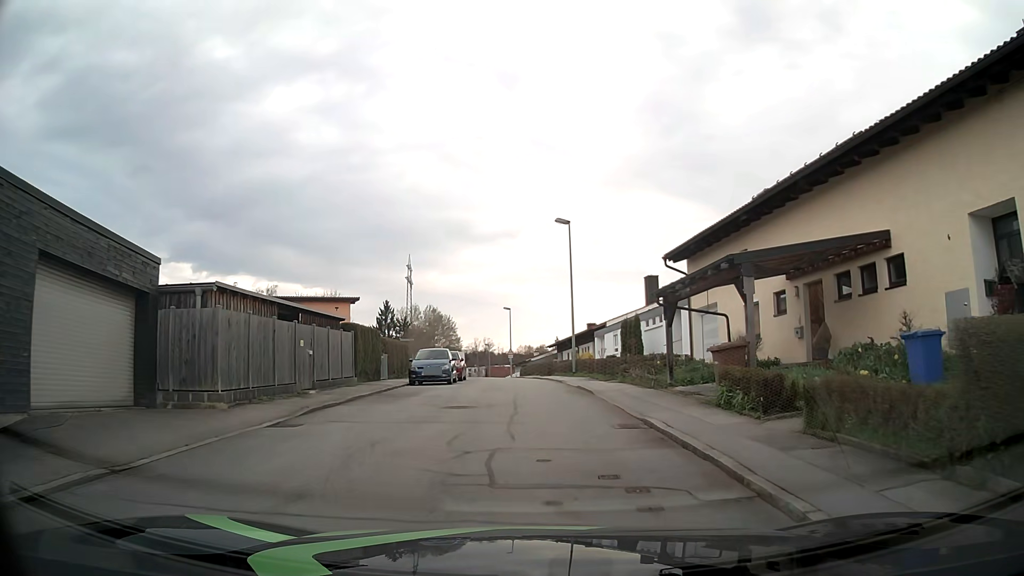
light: Day
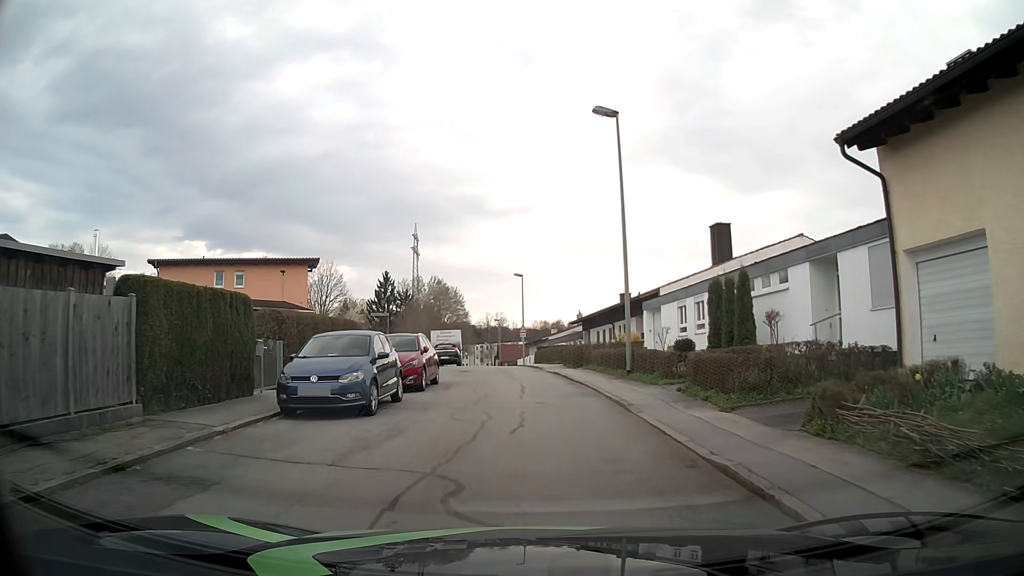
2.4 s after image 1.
(-0.2, +15.0) m; -2°
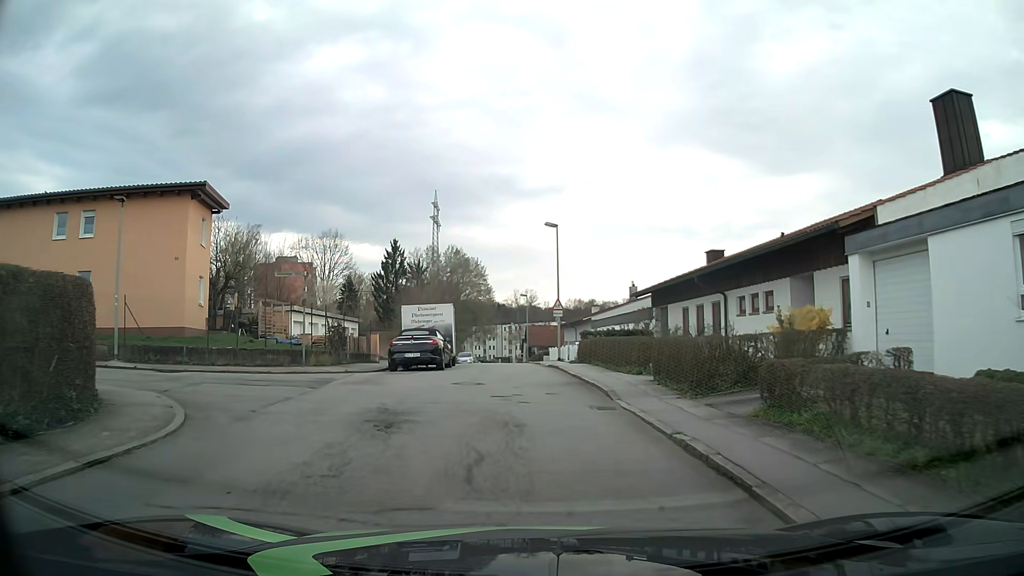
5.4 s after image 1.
(-0.2, +19.4) m; -2°
(0, +10) (-1, +20) (-1, +30) (-2, +40) (-2, +50) (-3, +60) (-4, +70) (-4, +80) (-5, +90) (-6, +100) m
